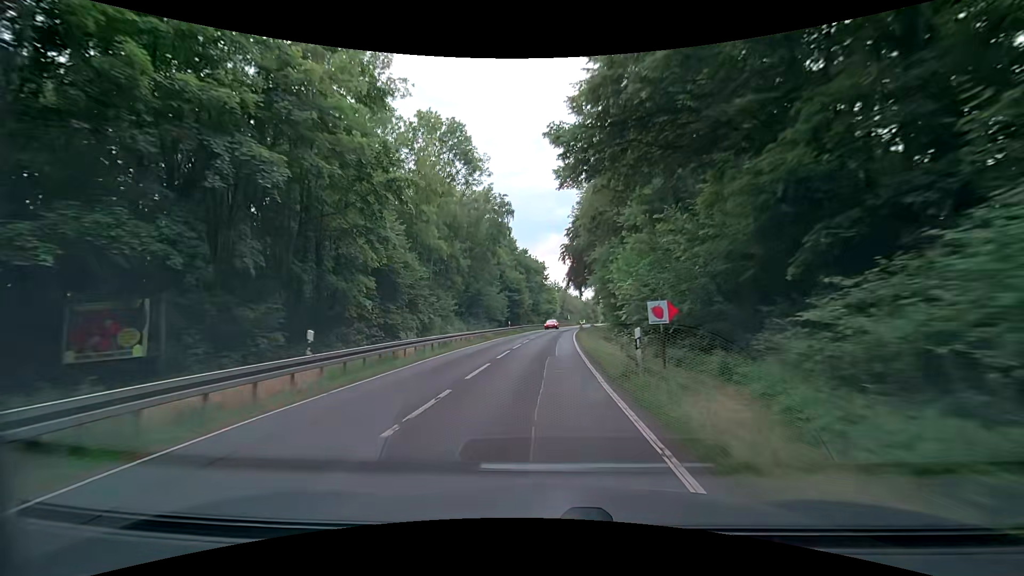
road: secondary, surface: asphalt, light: Day
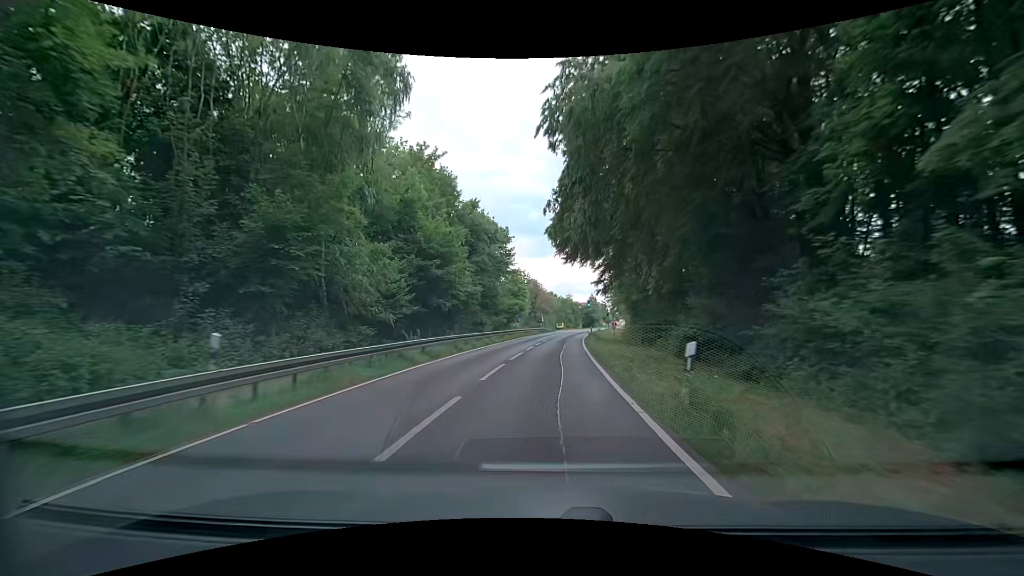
(+1.3, +43.0) m; +3°
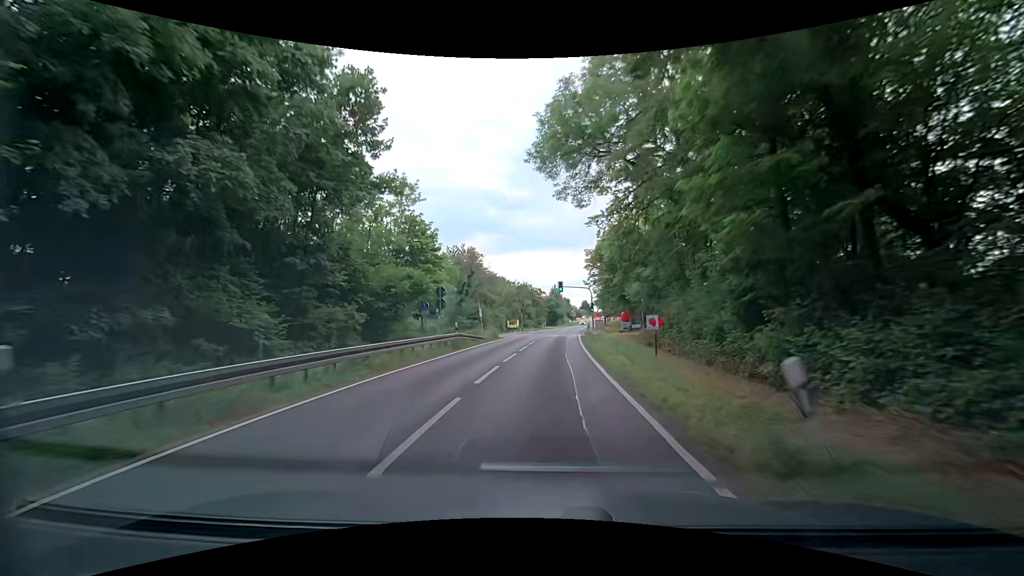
(+2.3, +43.3) m; +5°
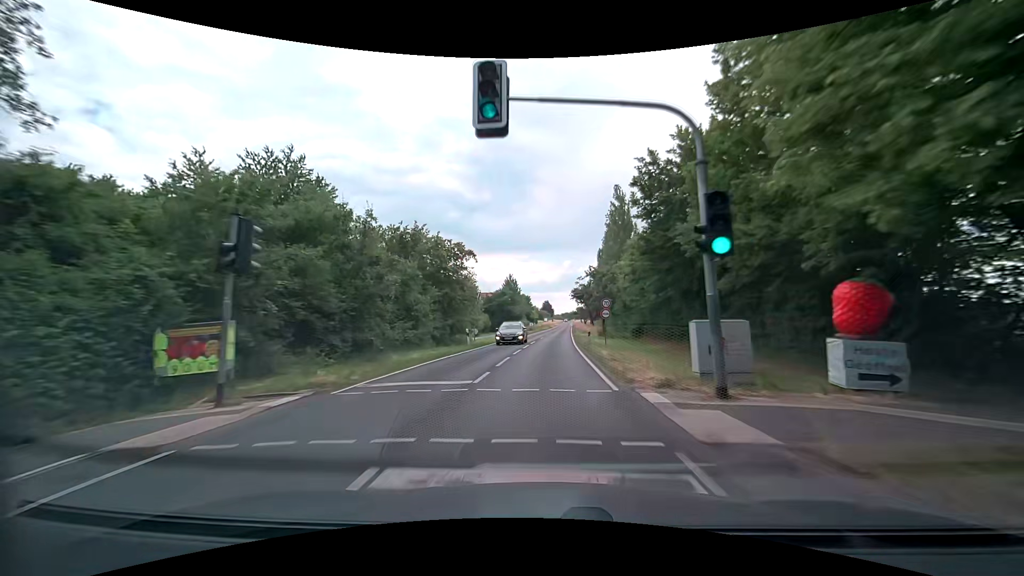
(+2.6, +54.9) m; +5°
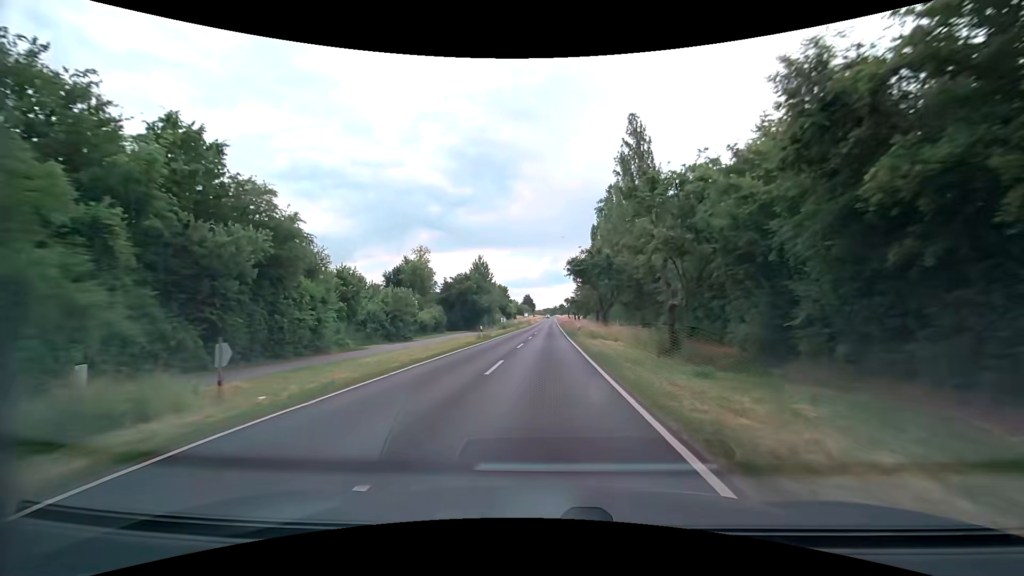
(+0.7, +33.4) m; +2°
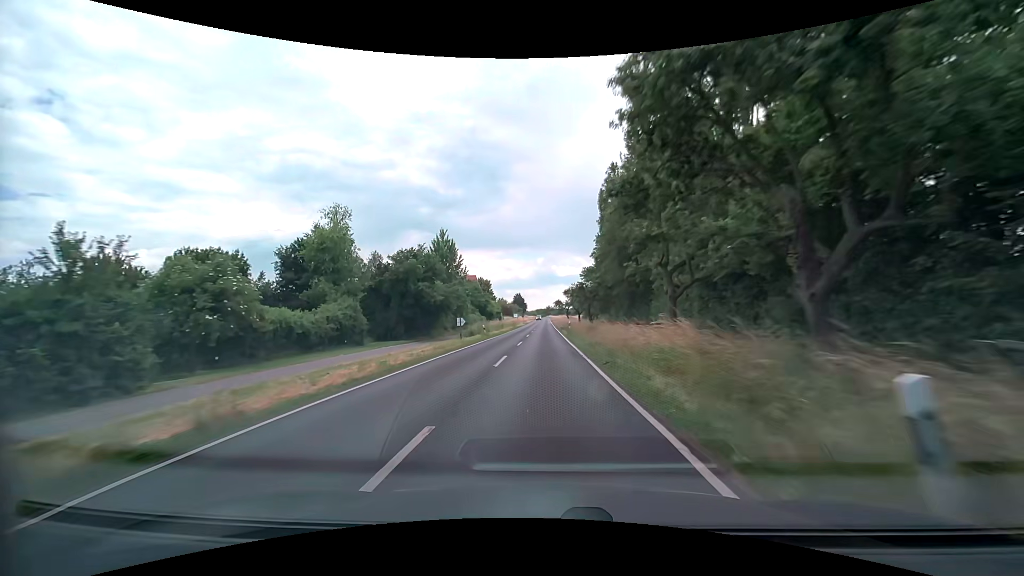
(+0.3, +33.8) m; +1°
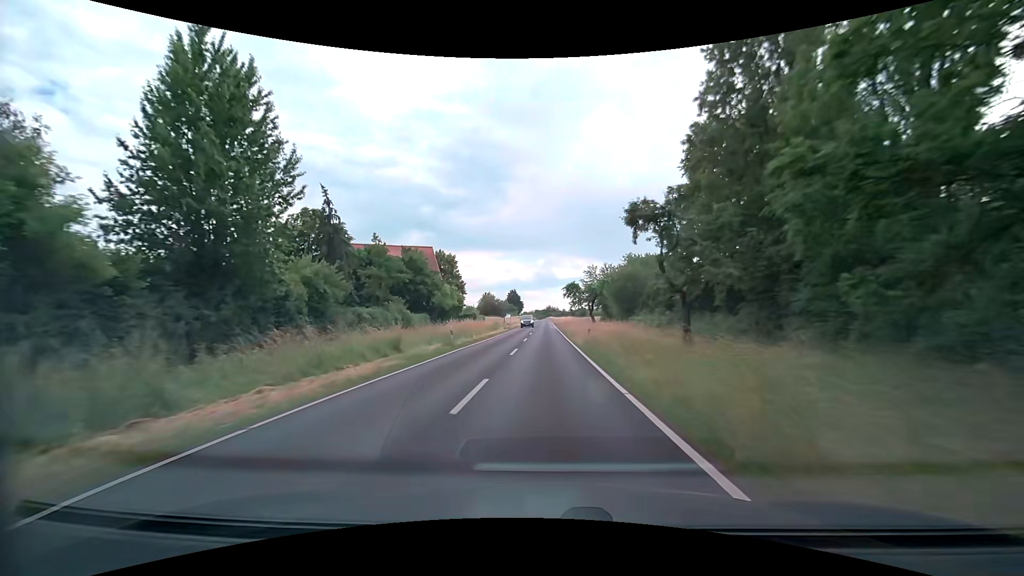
(-0.1, +57.1) m; 0°
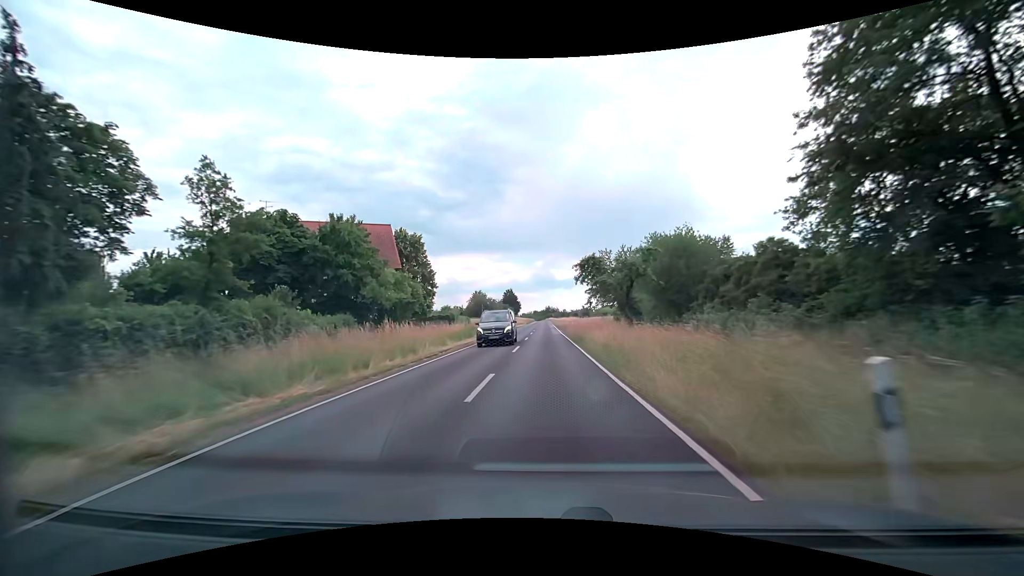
(0.0, +23.0) m; 0°
(0, +10) (0, +20) (0, +30) (0, +40) (0, +50) (0, +60) (0, +70) (0, +80) (0, +90) (0, +100) m
